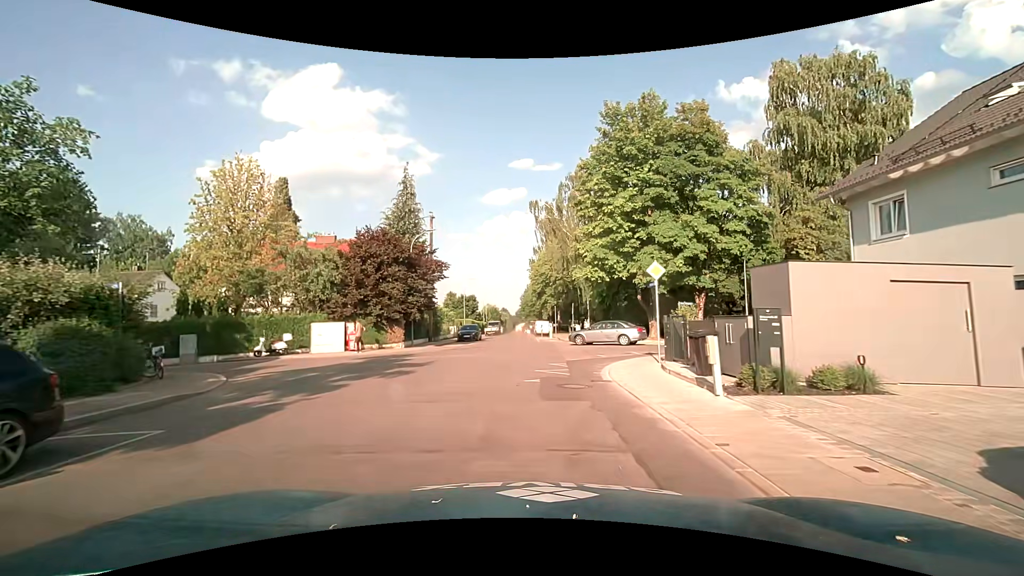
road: tertiary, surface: asphalt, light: Day
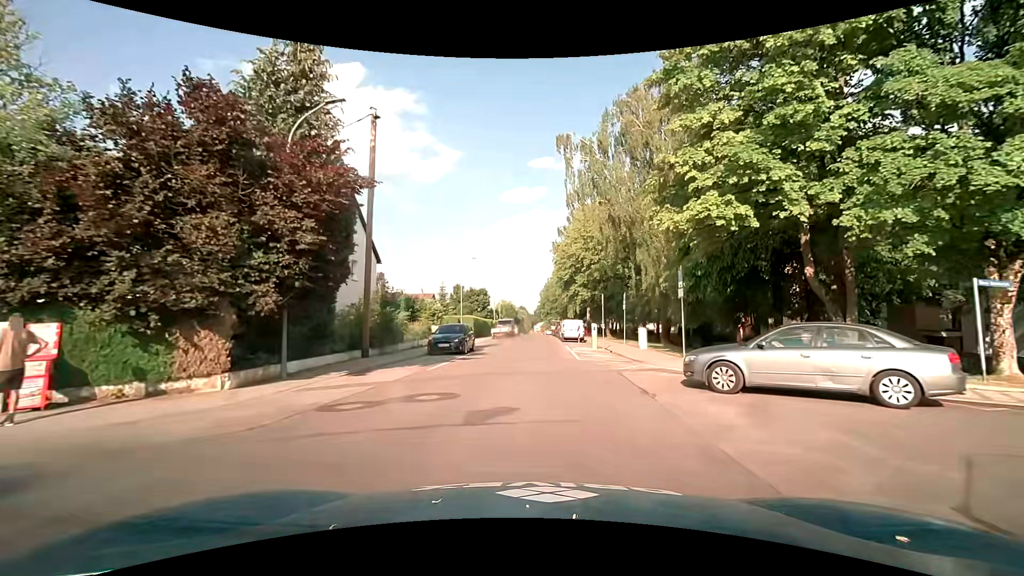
(-0.5, +19.5) m; -2°
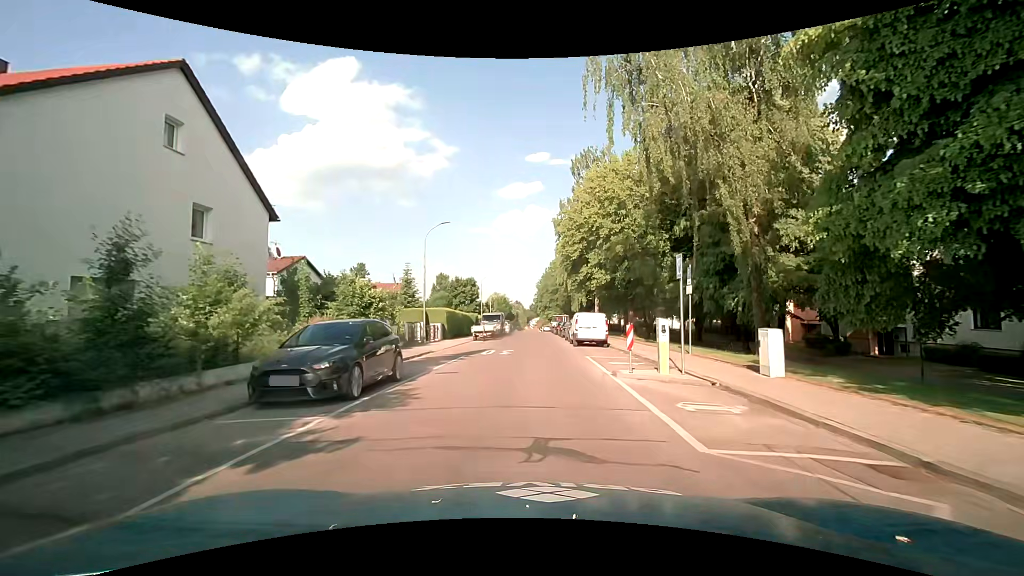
(0.0, +14.6) m; 0°
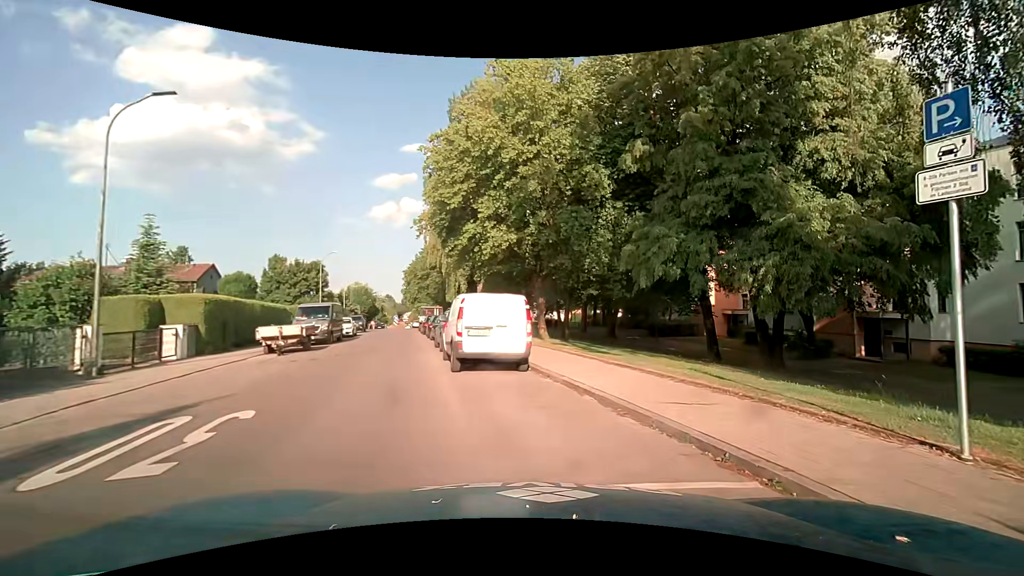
(+0.9, +15.8) m; +14°
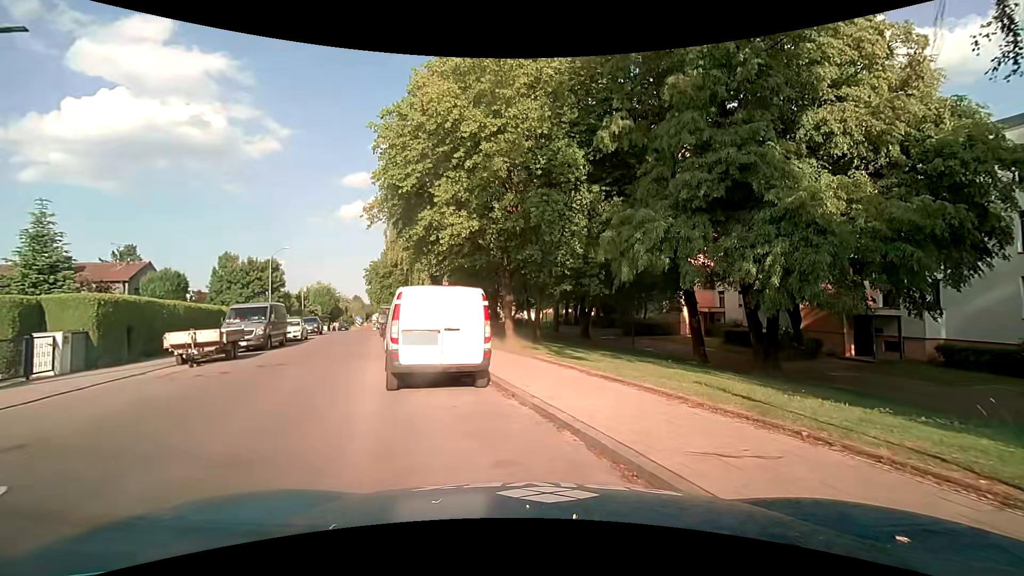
(+0.1, +2.8) m; +4°
